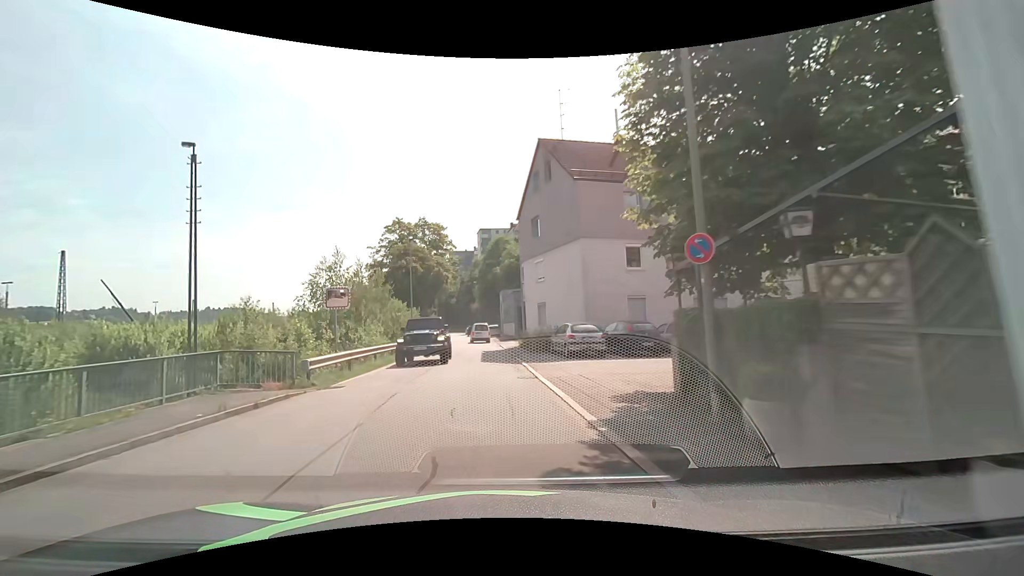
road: residential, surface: asphalt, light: Day
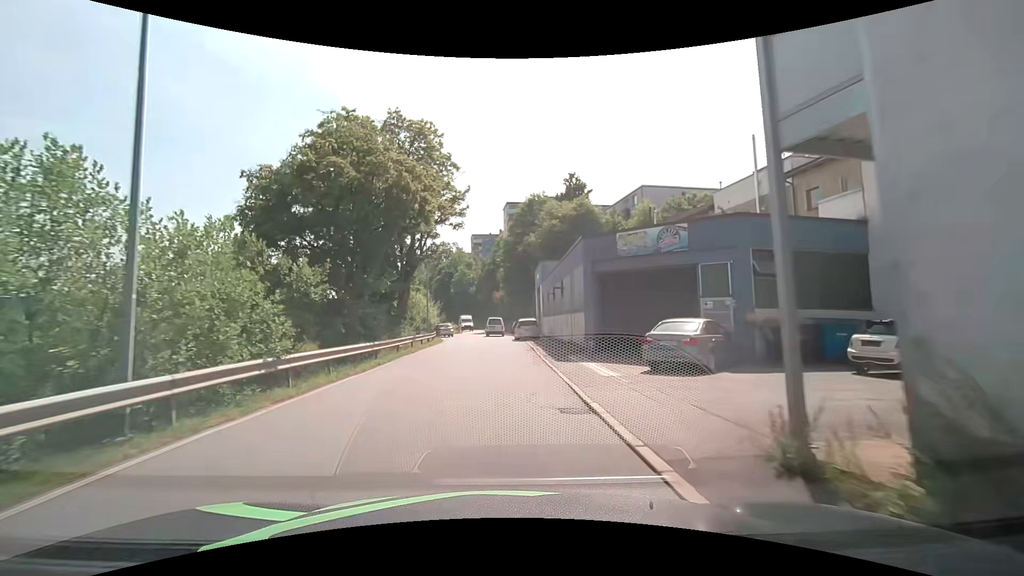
(-1.6, +30.4) m; -4°
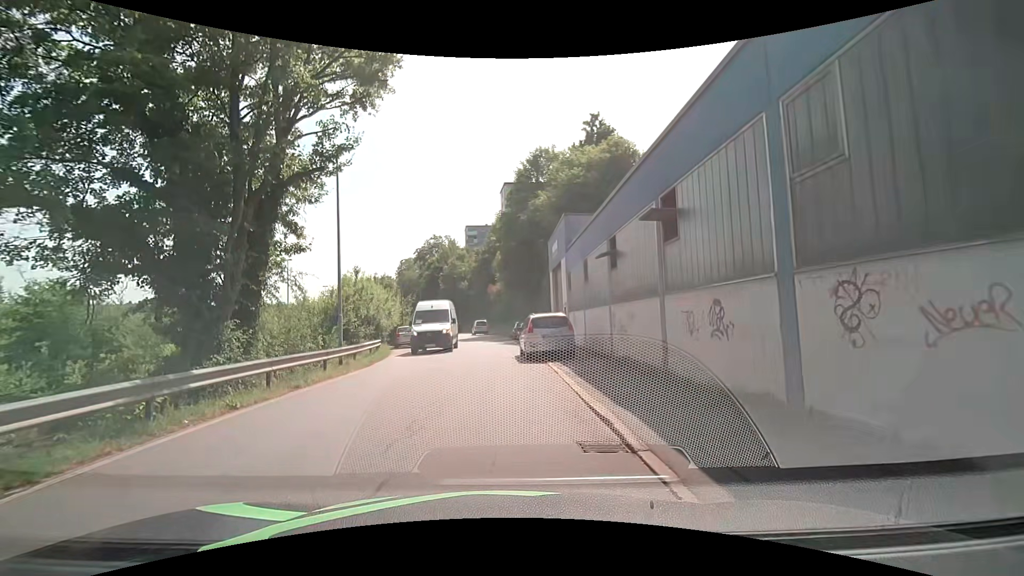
(+0.1, +19.1) m; 0°
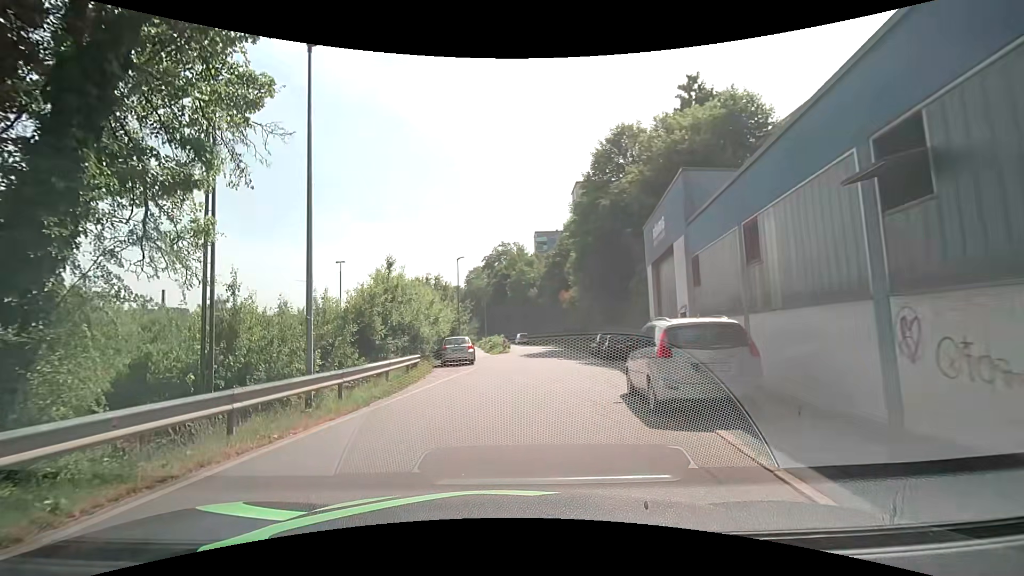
(-0.2, +9.0) m; -5°
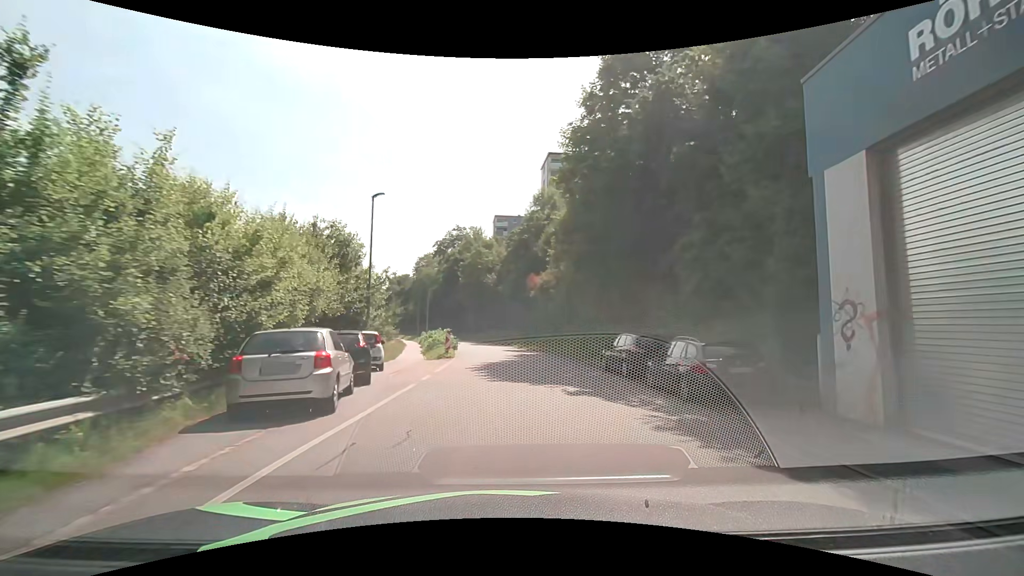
(-0.3, +17.4) m; +3°
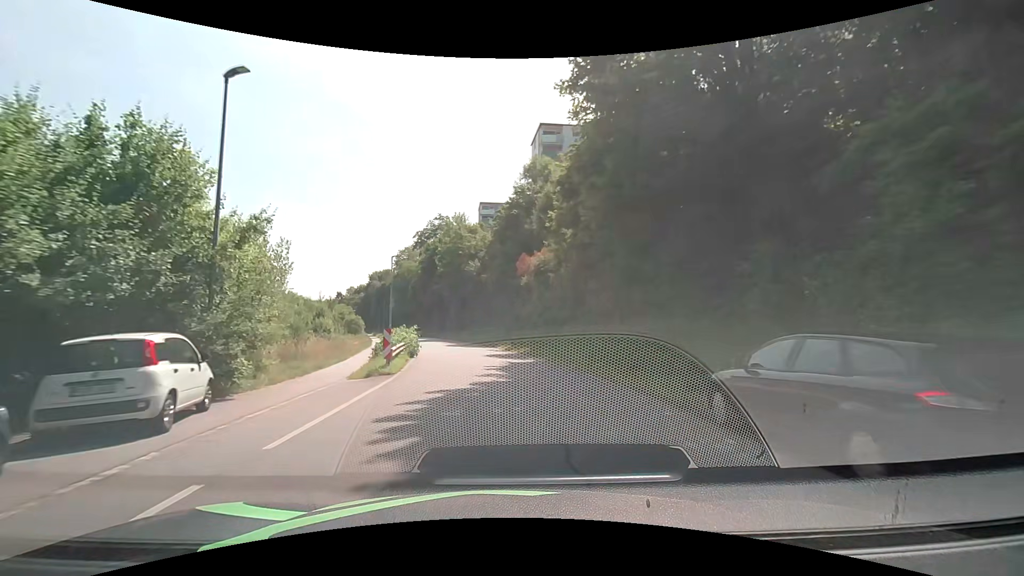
(+0.4, +11.7) m; +3°
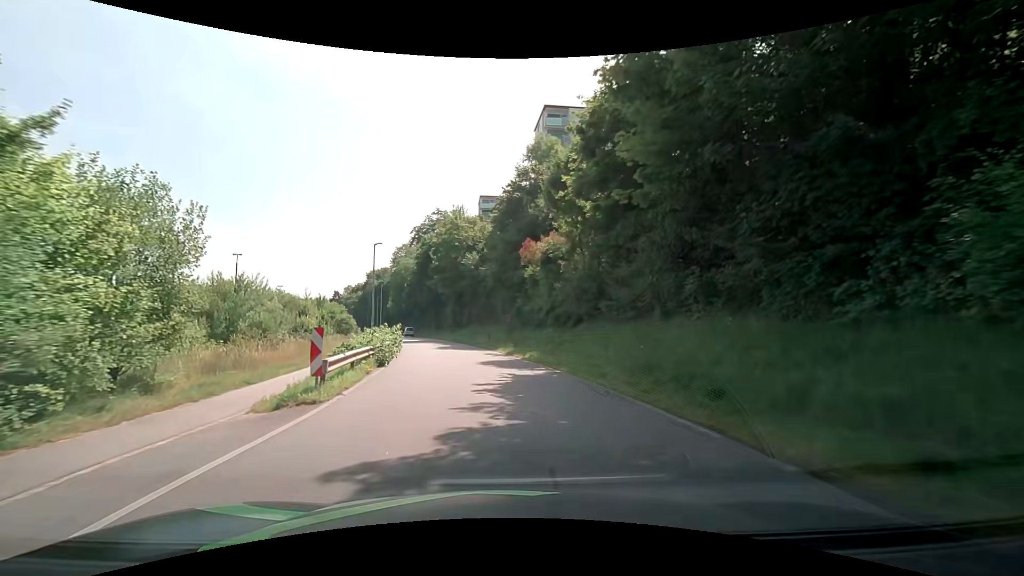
(-0.1, +6.2) m; -1°
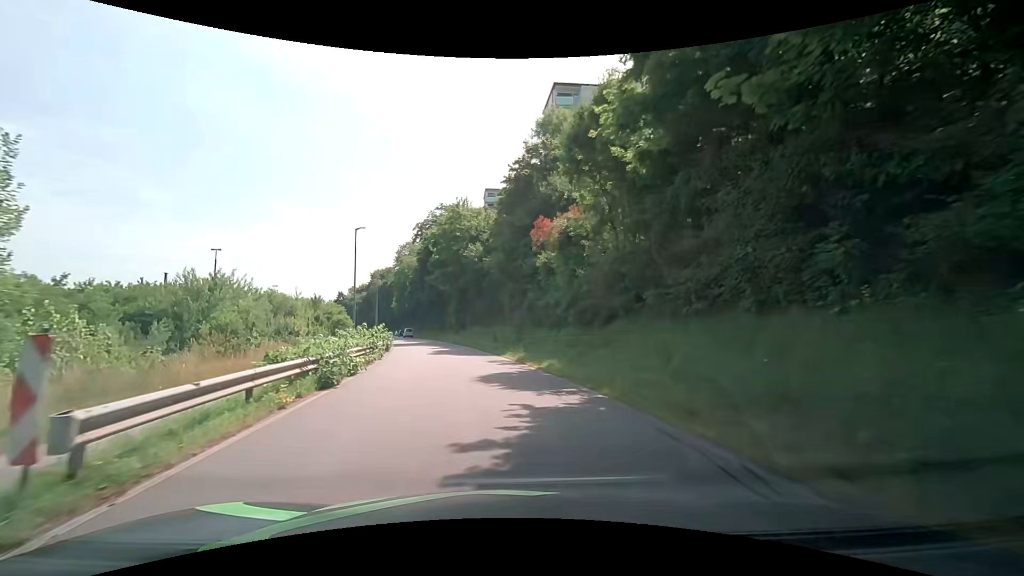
(0.0, +6.4) m; 0°
(0, +10) (-1, +20) (-2, +30) (-4, +40) (-6, +49) (-8, +59) (-11, +69) (-13, +79) (-16, +88) (-18, +98) m
